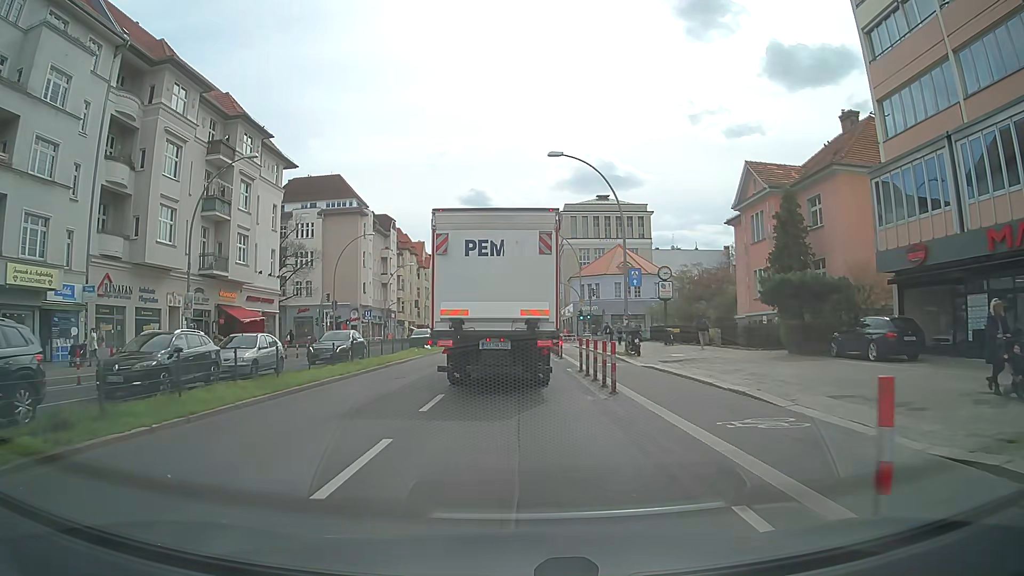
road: primary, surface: asphalt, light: Day
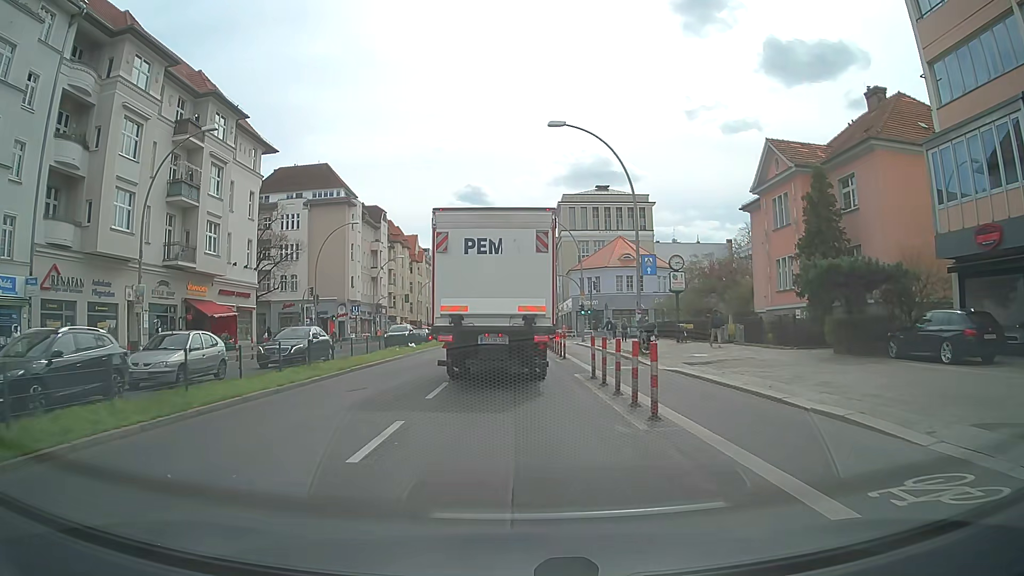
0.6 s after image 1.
(0.0, +4.6) m; 0°
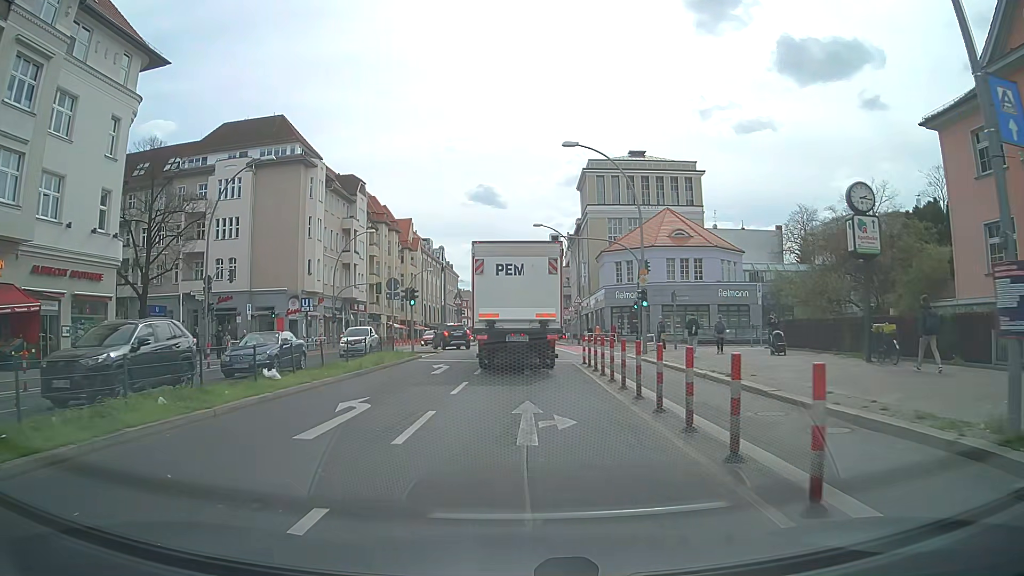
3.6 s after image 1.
(-0.1, +22.9) m; -1°
